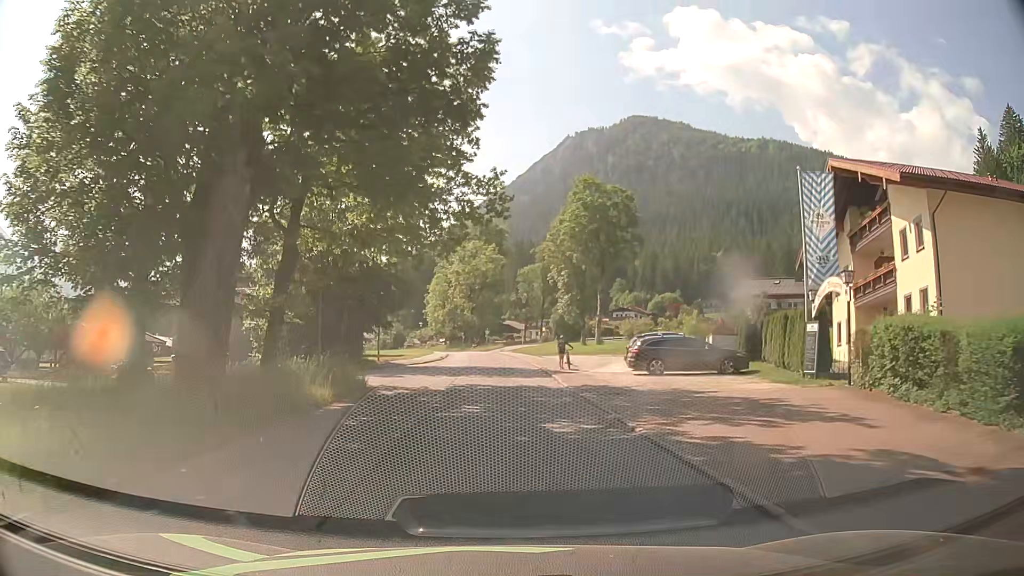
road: tertiary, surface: asphalt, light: Day
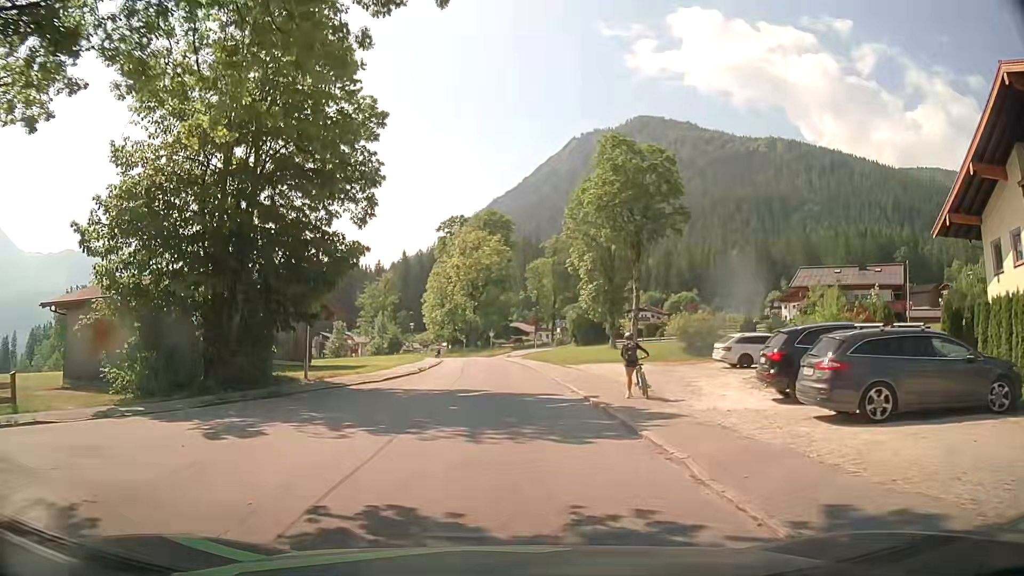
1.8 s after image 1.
(-0.1, +15.6) m; +1°
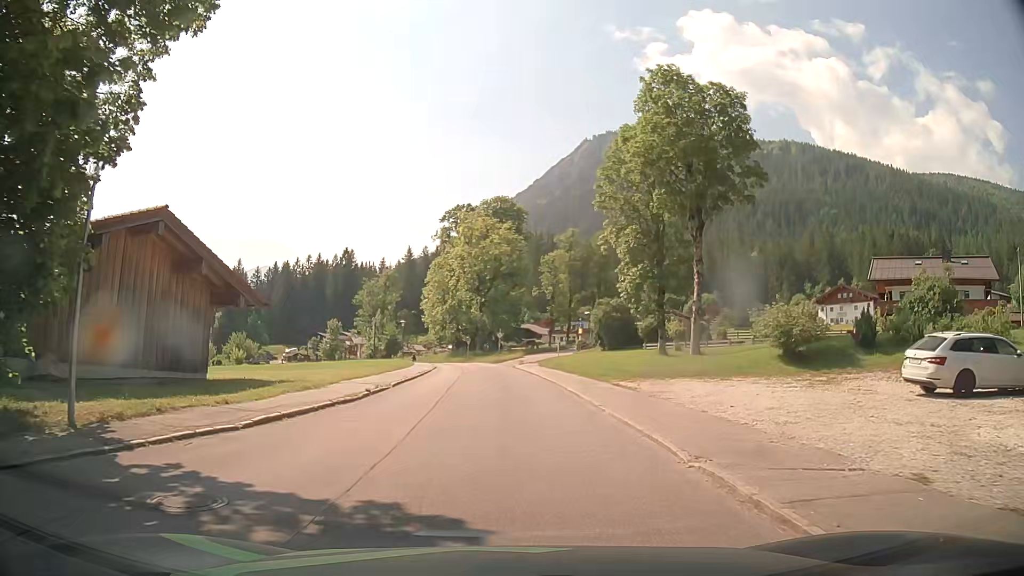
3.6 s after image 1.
(-0.5, +14.5) m; -2°
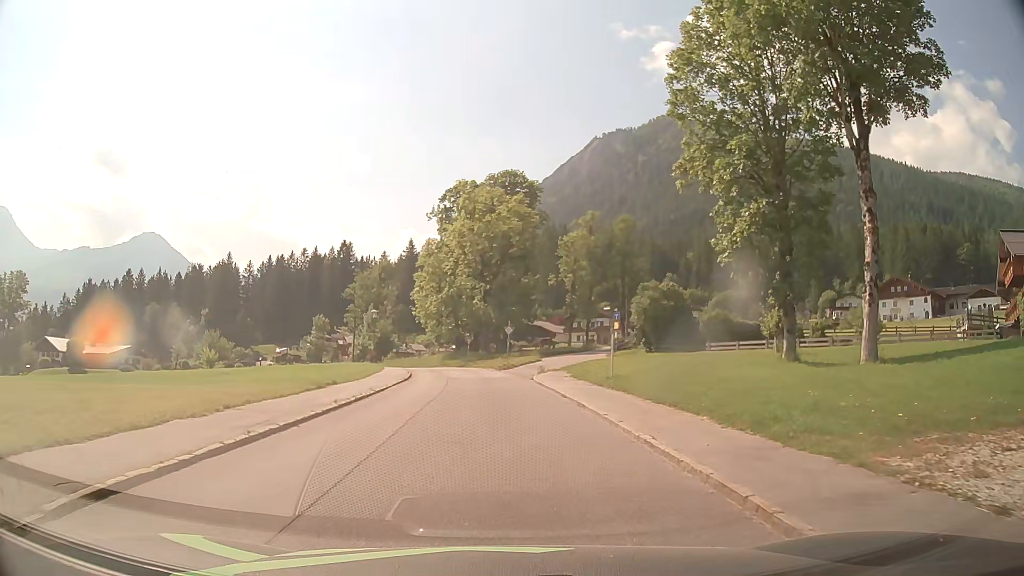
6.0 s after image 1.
(-0.1, +18.5) m; -1°
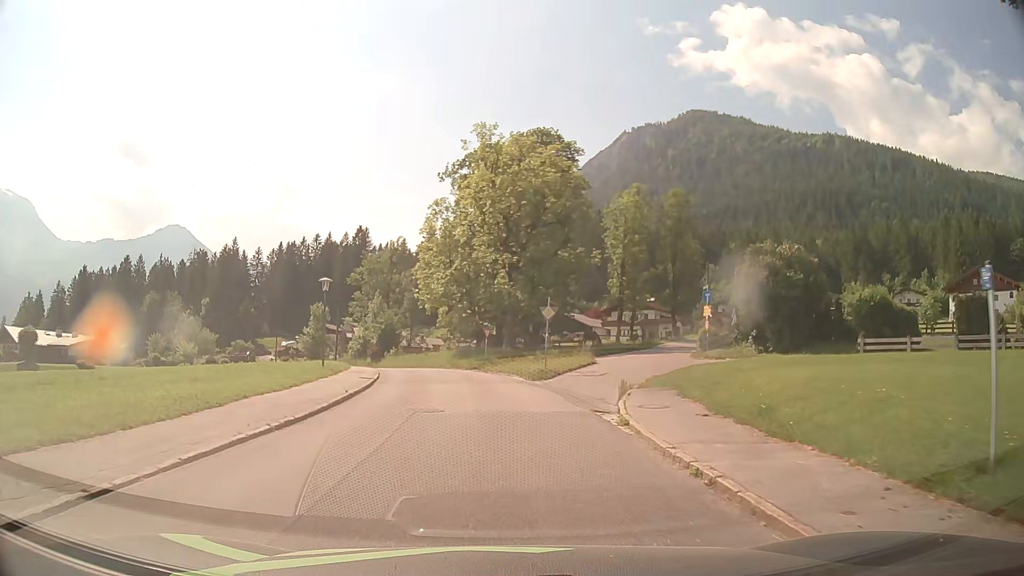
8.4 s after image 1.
(-0.3, +19.0) m; -3°
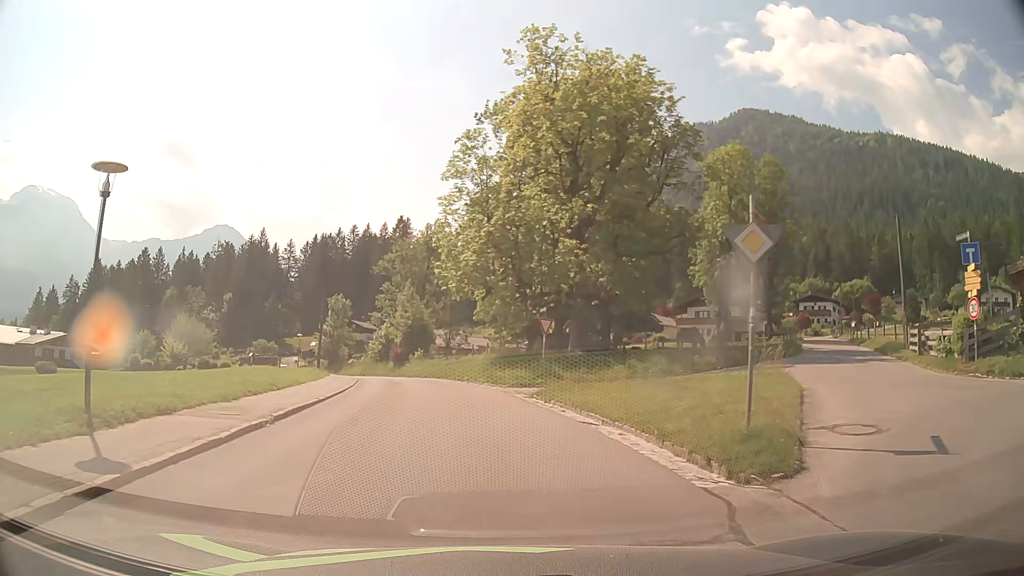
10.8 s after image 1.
(-0.4, +19.6) m; -4°
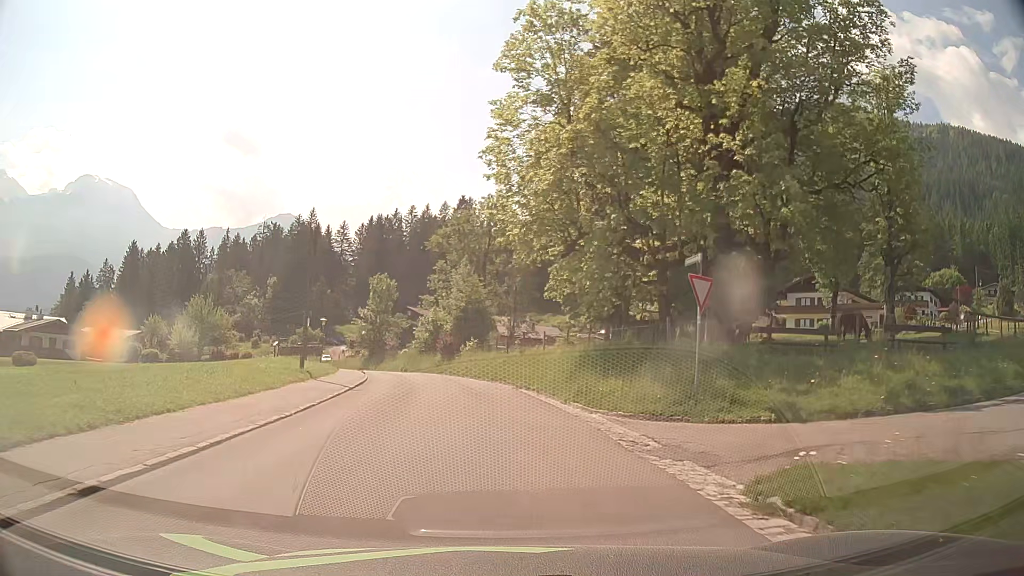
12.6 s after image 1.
(-0.9, +14.8) m; -6°
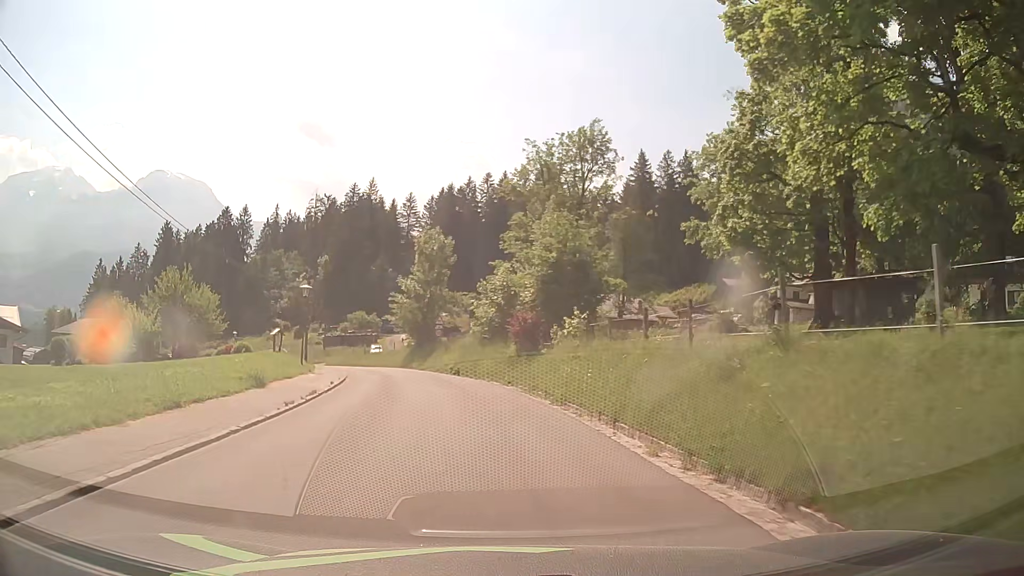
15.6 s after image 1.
(-1.6, +25.2) m; -7°
(0, +10) (-1, +20) (-3, +30) (-6, +40) (-9, +49) (-13, +58) (-17, +67) (-23, +75) (-29, +83) (-35, +91) m
